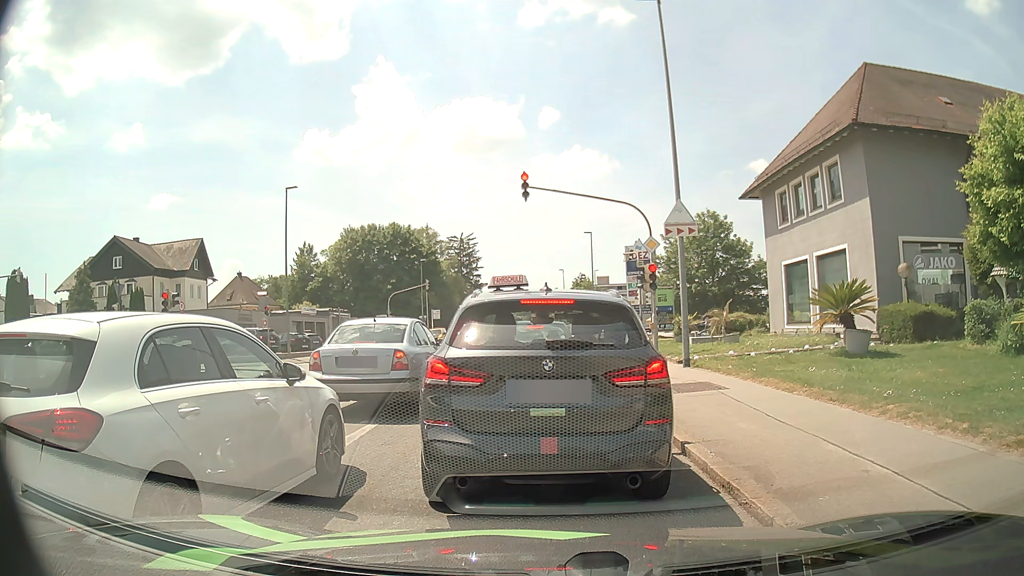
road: tertiary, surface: asphalt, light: Day
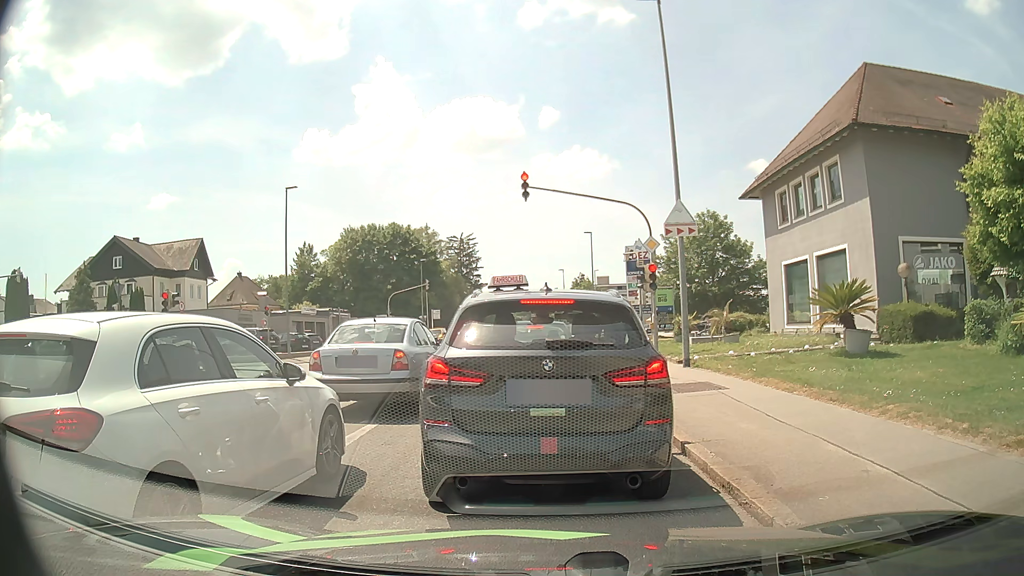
(0.0, 0.0) m; 0°
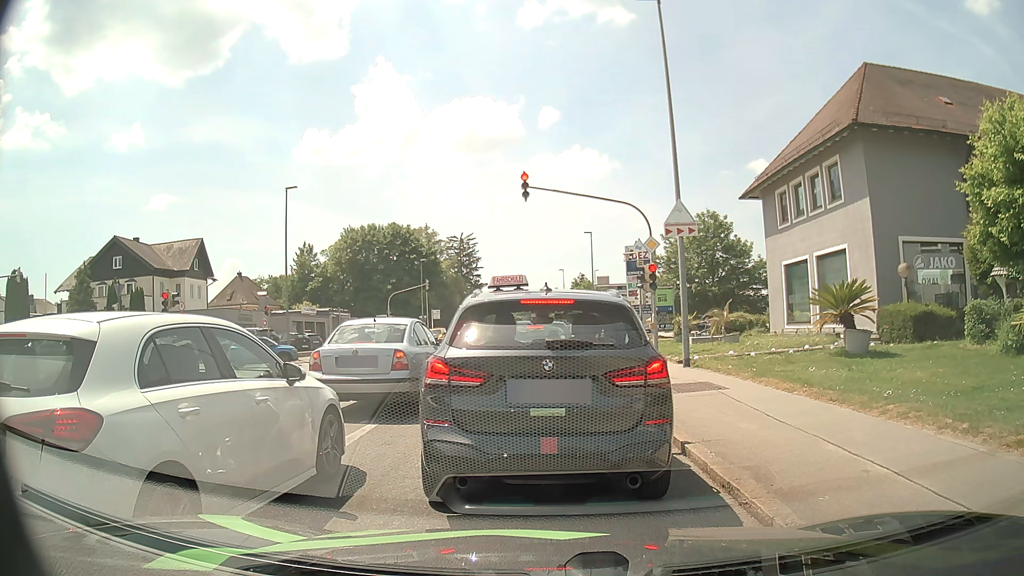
(0.0, 0.0) m; 0°
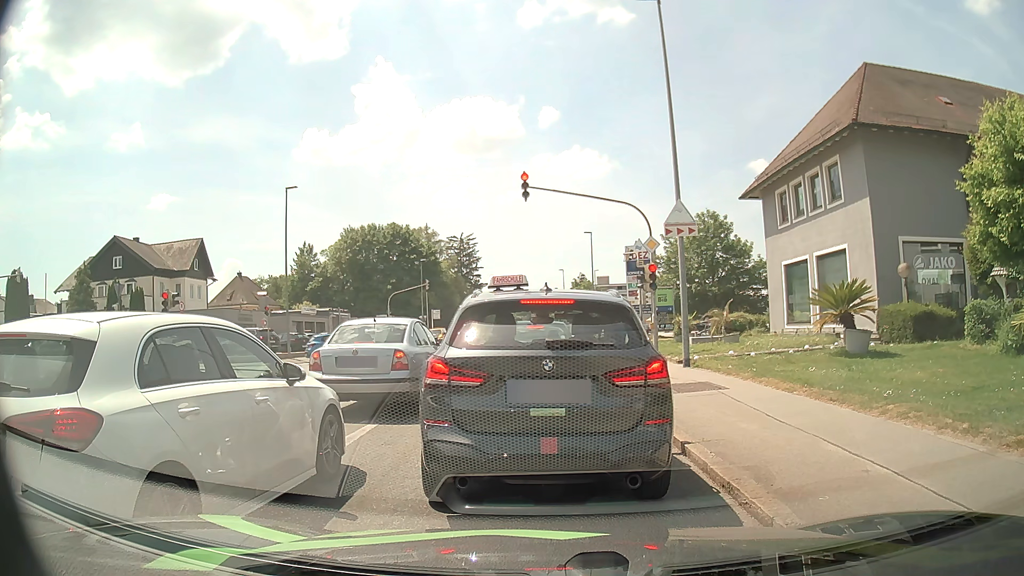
(0.0, 0.0) m; 0°
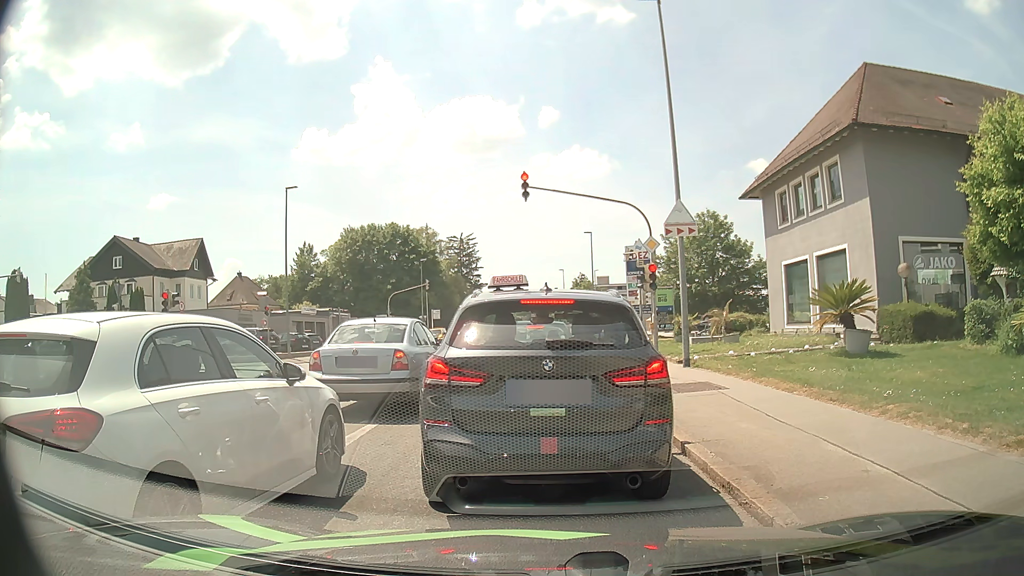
(0.0, 0.0) m; 0°
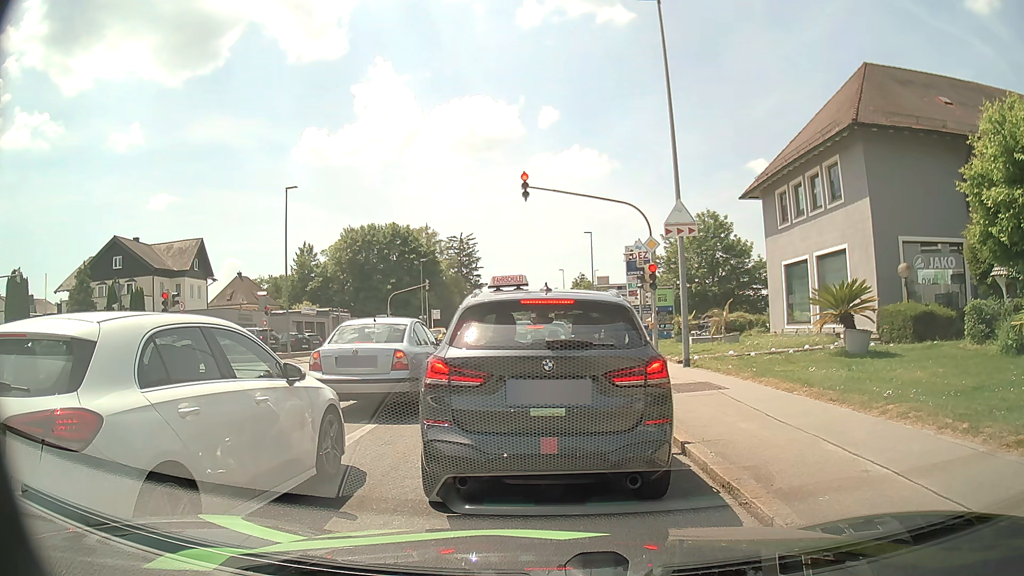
(0.0, 0.0) m; 0°
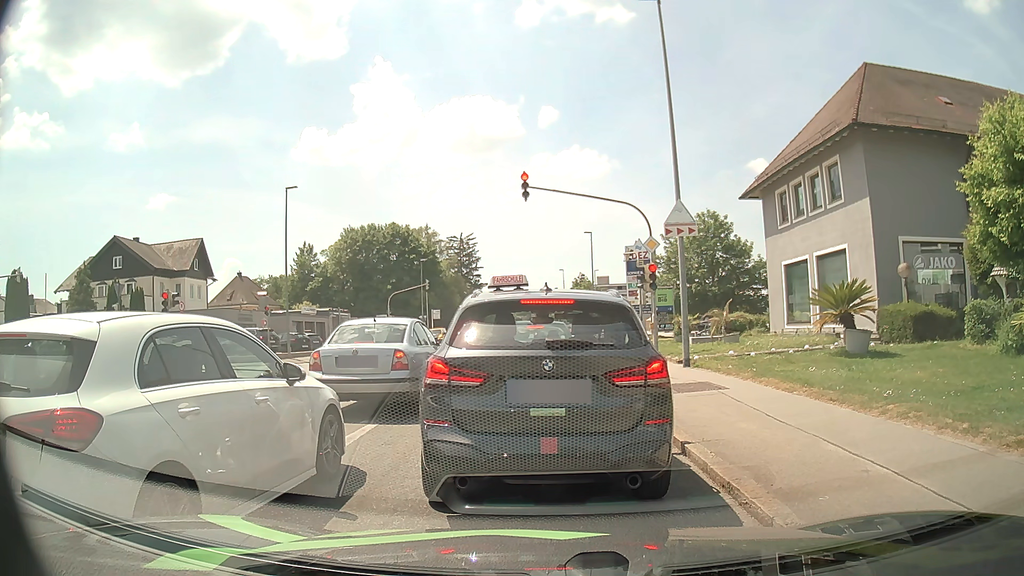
(0.0, 0.0) m; 0°
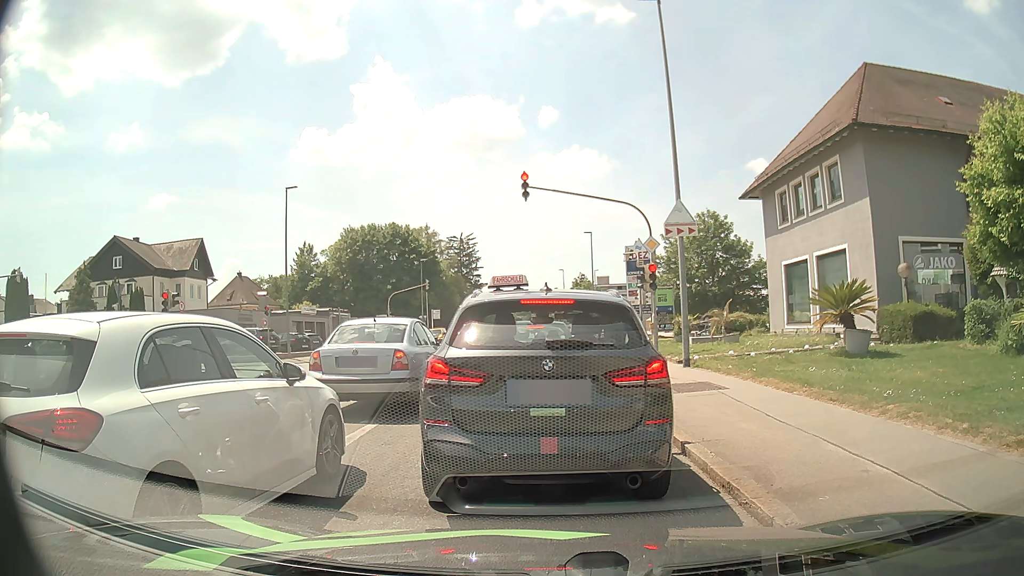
(0.0, 0.0) m; 0°
(0, +10) (0, +20) (-1, +30) (-1, +40) (-1, +50) (-1, +60) (-2, +70) (-2, +80) (-2, +90) (-2, +100) m
